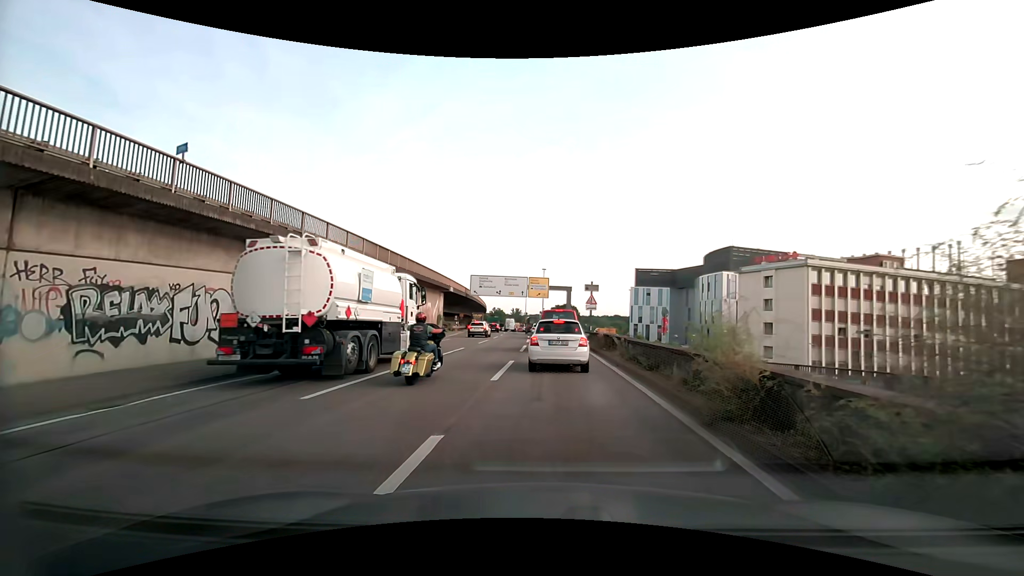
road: motorway_link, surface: asphalt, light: Day
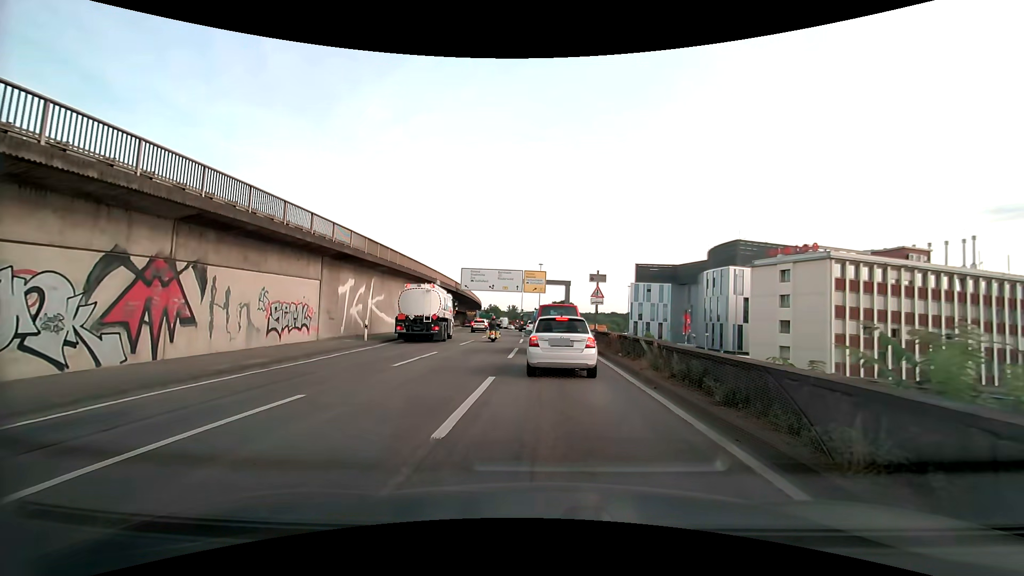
(0.0, +5.9) m; 0°
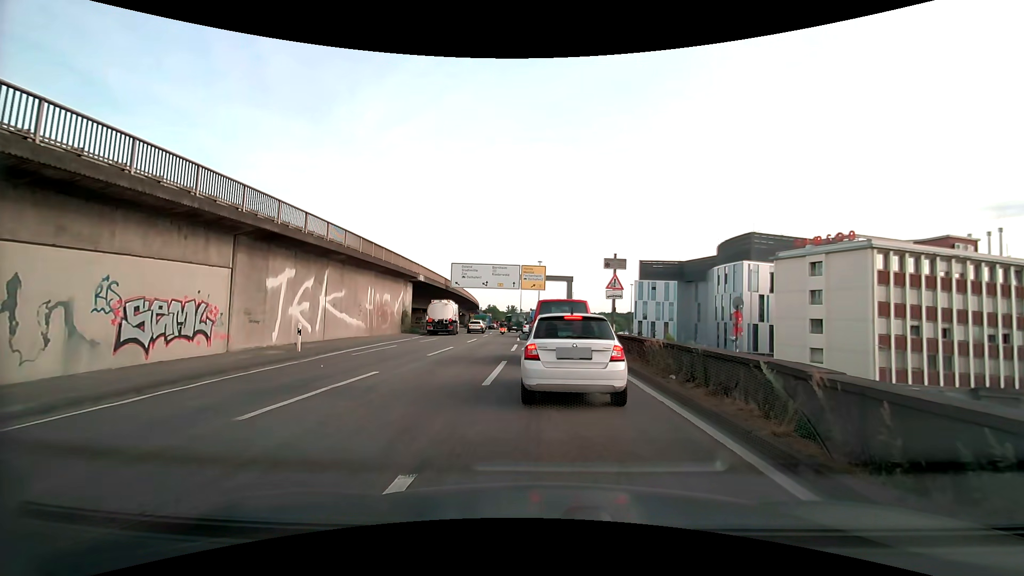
(0.0, +7.4) m; +1°
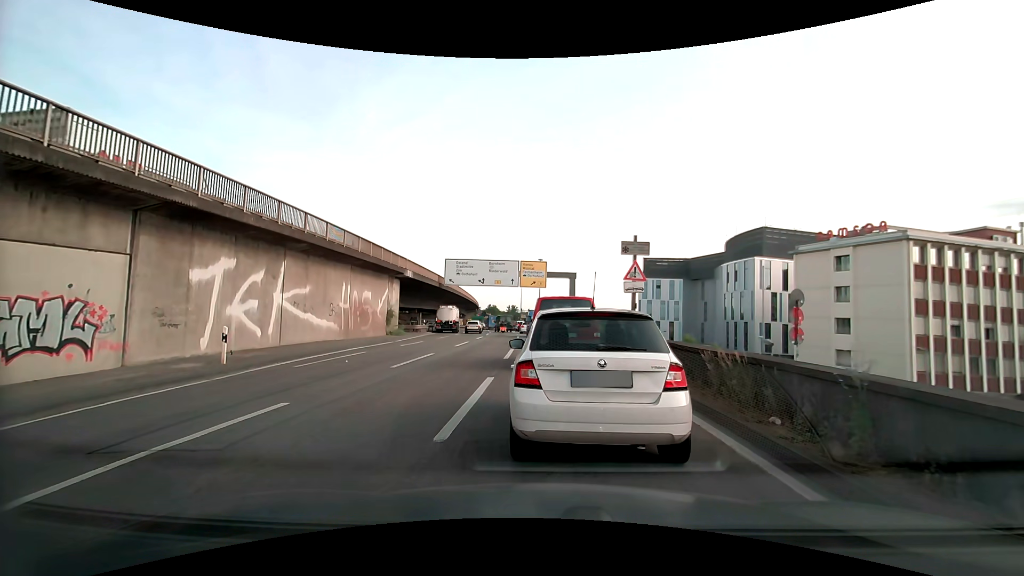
(0.0, +4.6) m; 0°
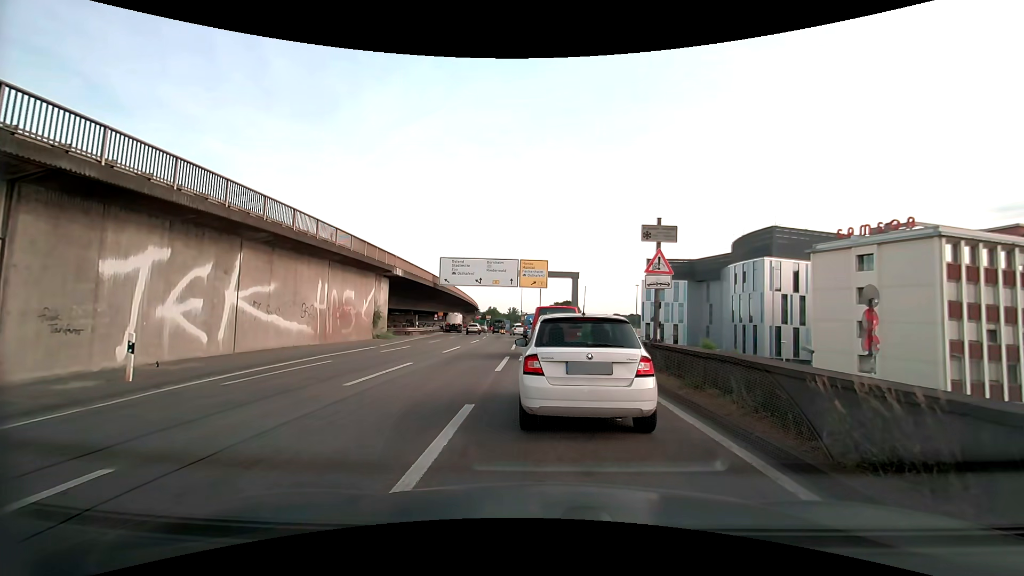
(0.0, +3.5) m; +1°
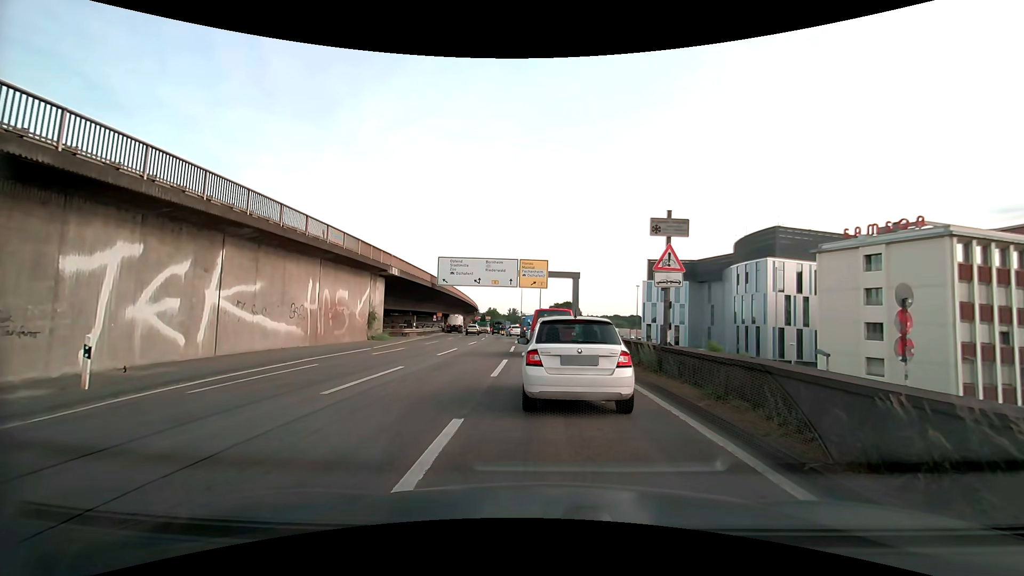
(0.0, +1.2) m; 0°
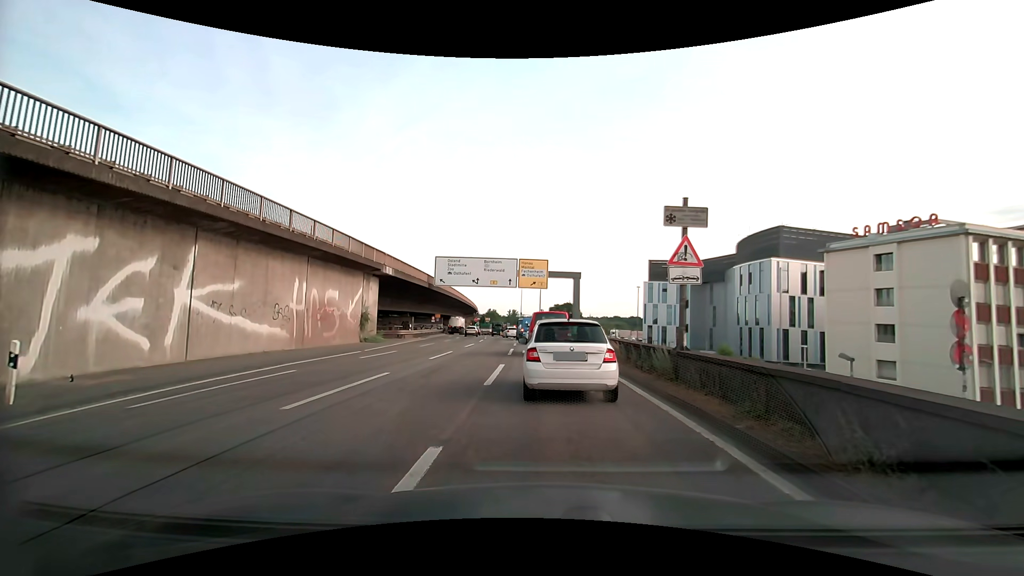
(0.0, +1.6) m; -1°
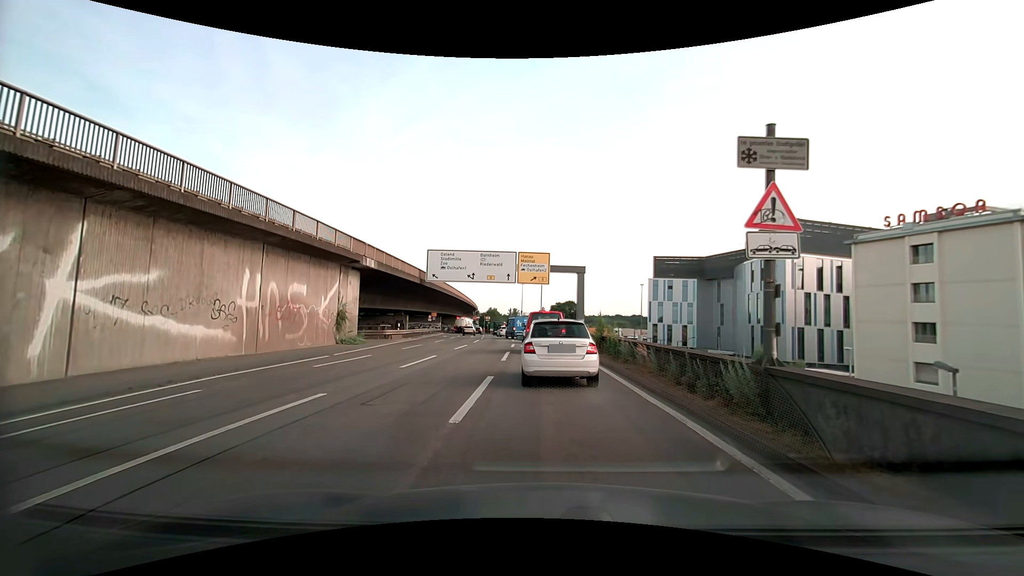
(0.0, +4.5) m; 0°
(0, +10) (-1, +20) (-2, +30) (-3, +40) (-4, +50) (-5, +60) (-6, +70) (-7, +80) (-6, +90) (-5, +100) m
